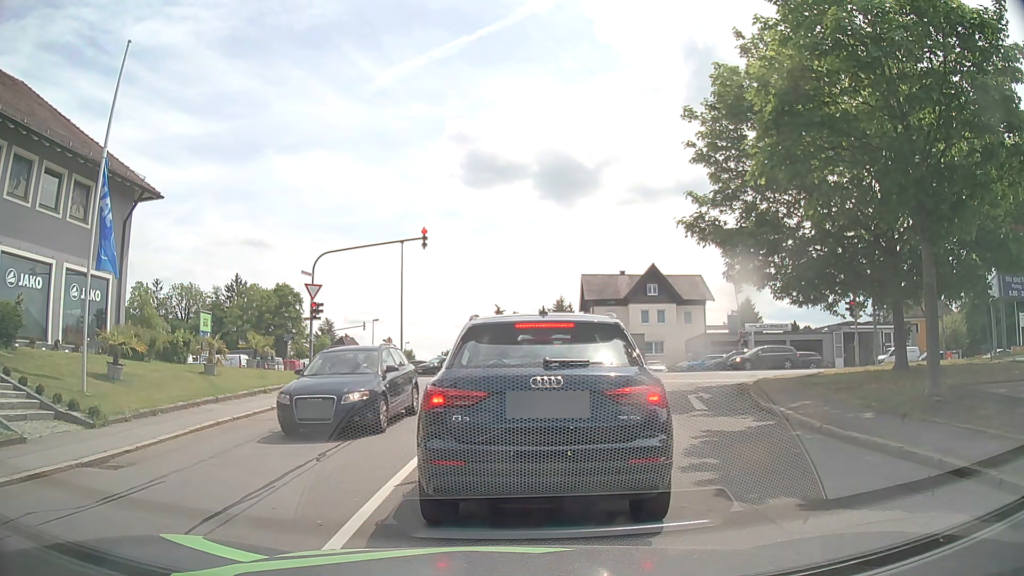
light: Day
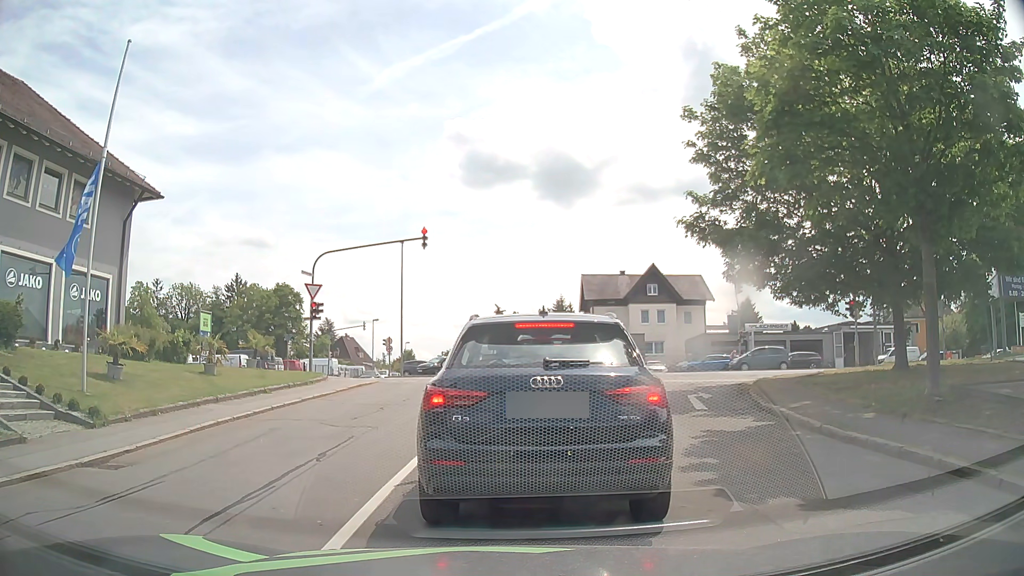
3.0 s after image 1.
(0.0, 0.0) m; 0°
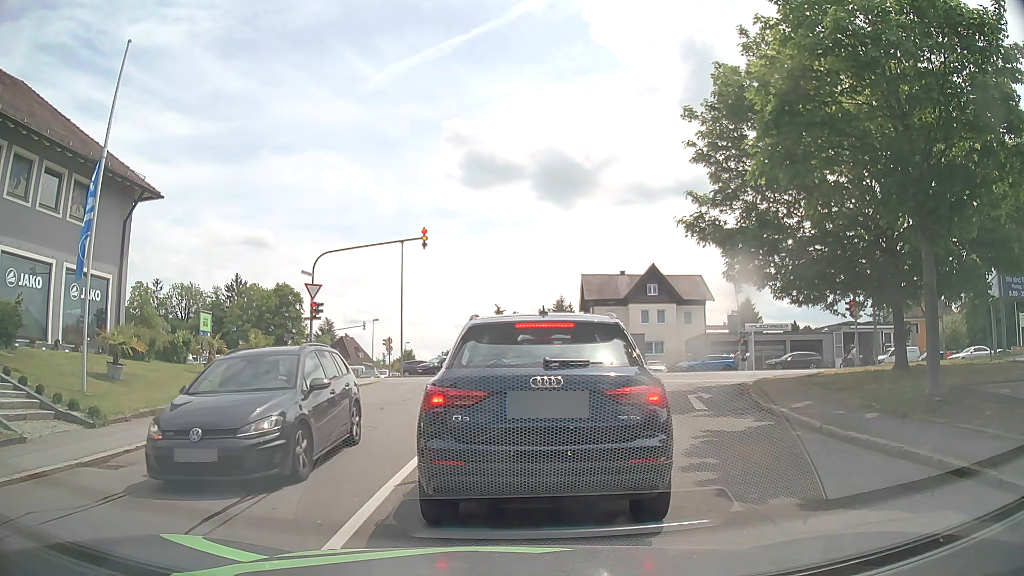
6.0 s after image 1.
(0.0, 0.0) m; 0°
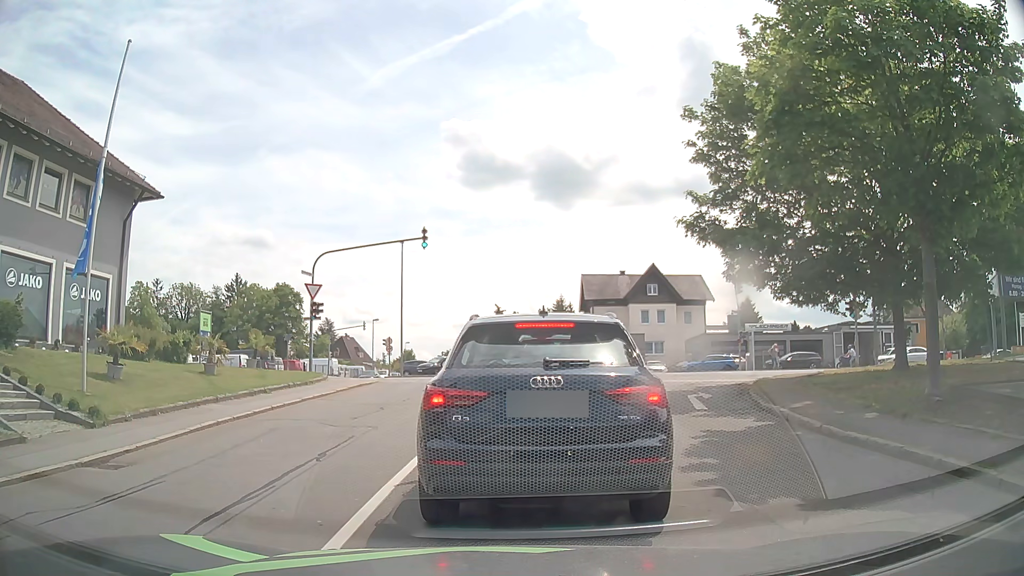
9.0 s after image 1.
(0.0, 0.0) m; 0°
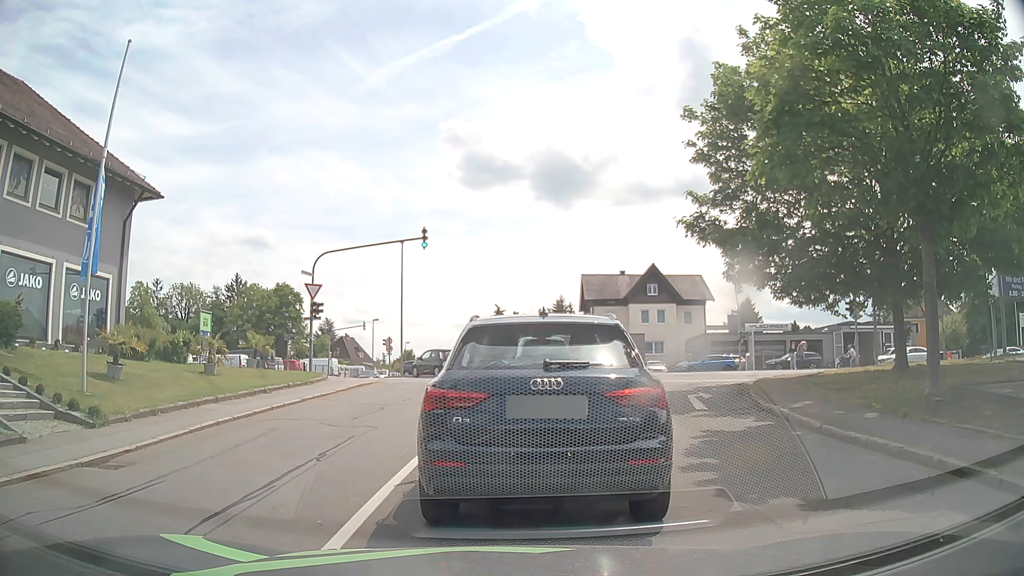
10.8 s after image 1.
(0.0, 0.0) m; 0°
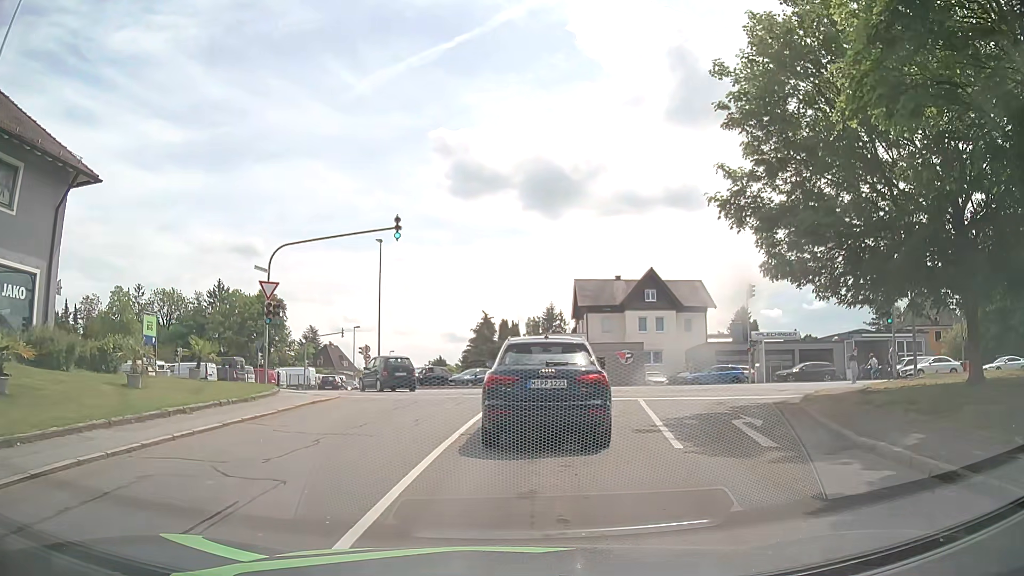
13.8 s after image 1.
(-0.1, +4.7) m; -1°
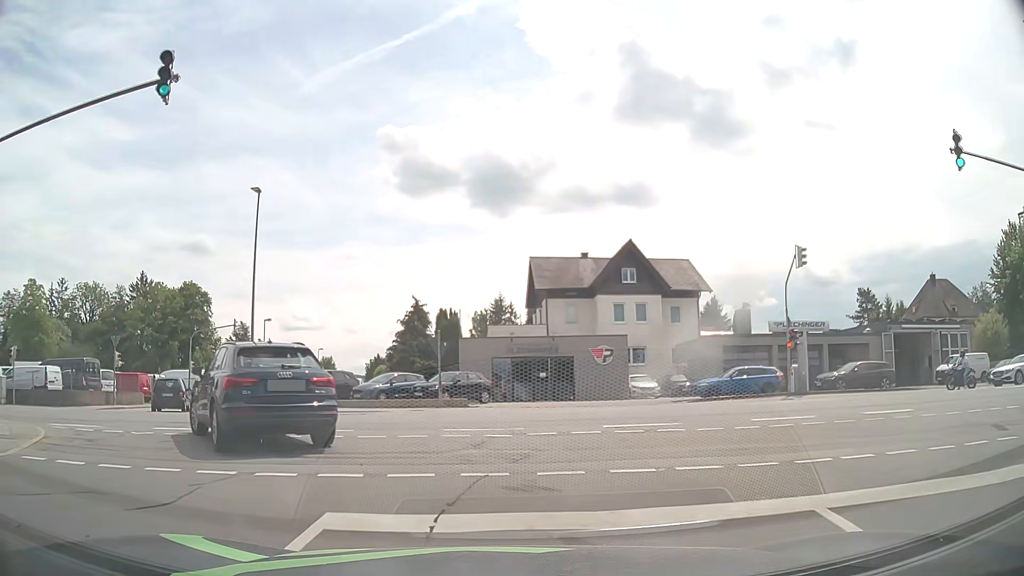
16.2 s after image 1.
(+0.7, +14.7) m; +5°
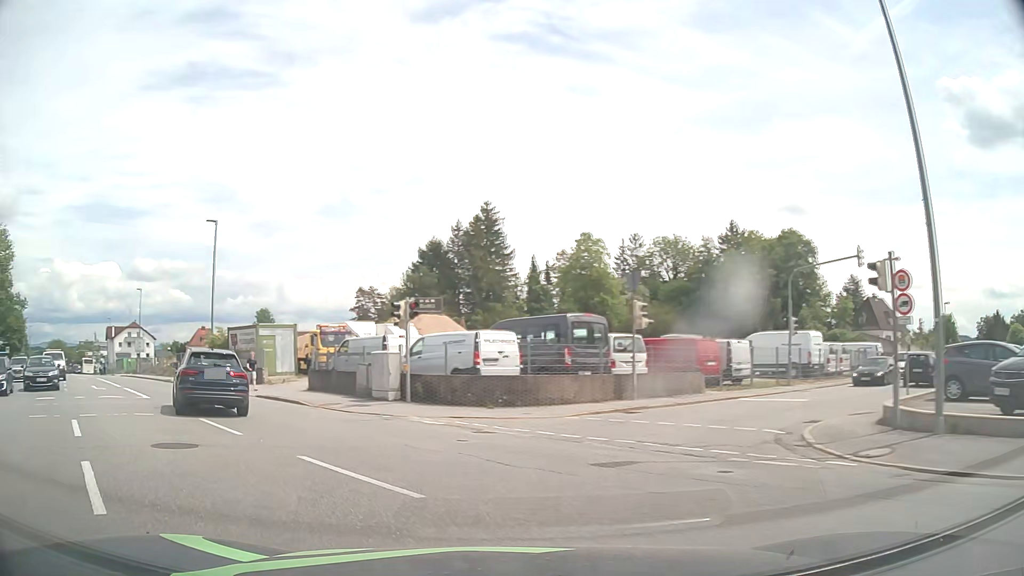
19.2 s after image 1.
(-7.5, +18.3) m; -53°
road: tertiary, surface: asphalt
(-2, +10) (-8, +18) (-14, +26) (-20, +34) (-27, +41) (-33, +49) (-40, +56) (-46, +64) (-53, +72) (-59, +79) m
